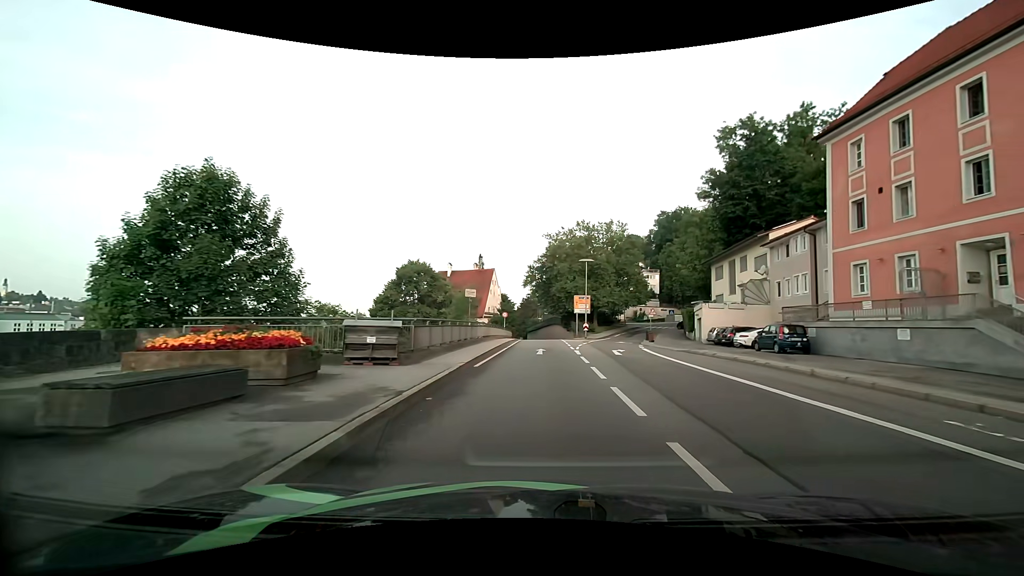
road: primary_link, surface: asphalt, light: Day
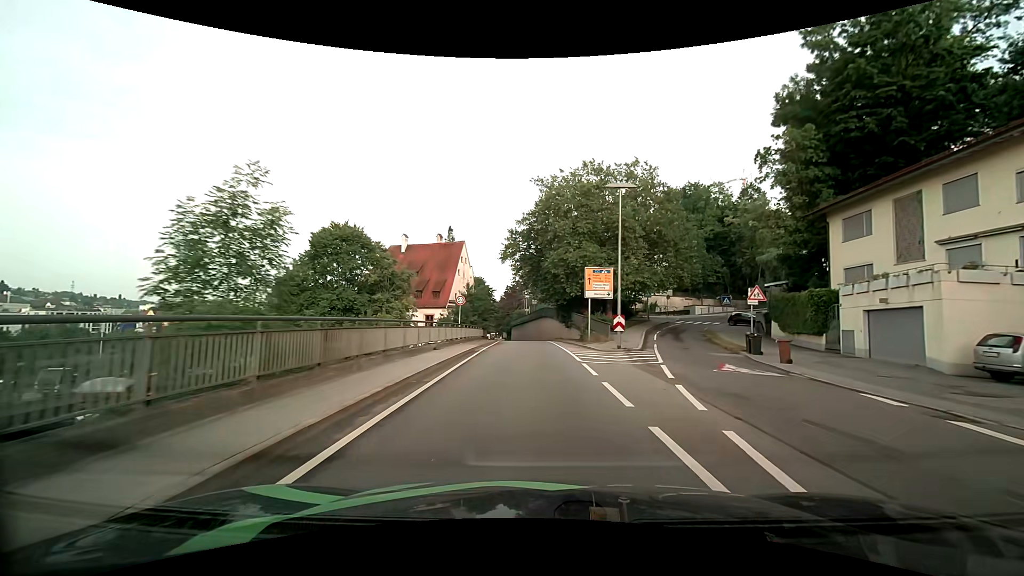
(+0.3, +26.9) m; +1°
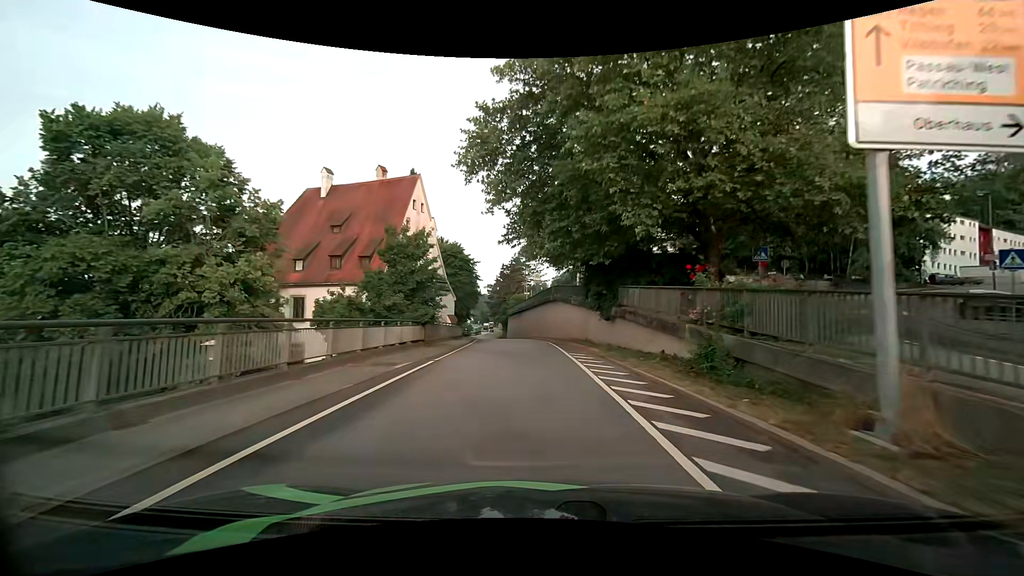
(-0.1, +29.3) m; -1°
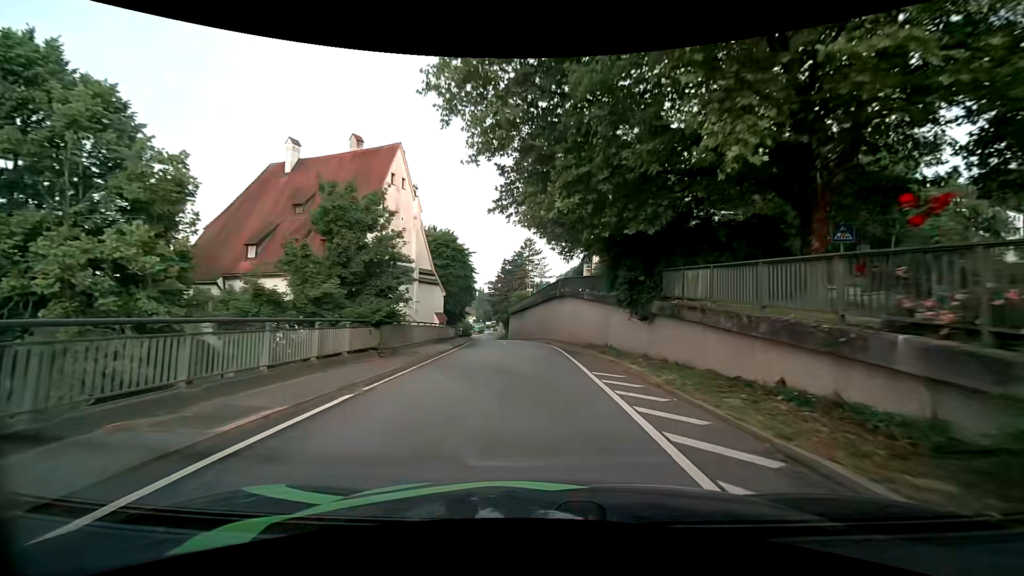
(0.0, +7.6) m; -1°
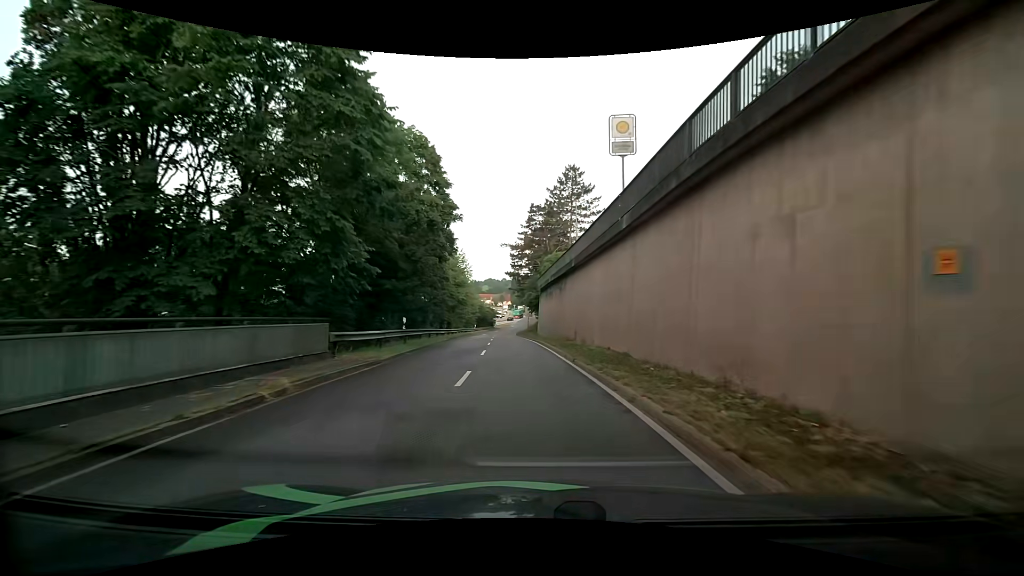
(-1.1, +38.4) m; -4°
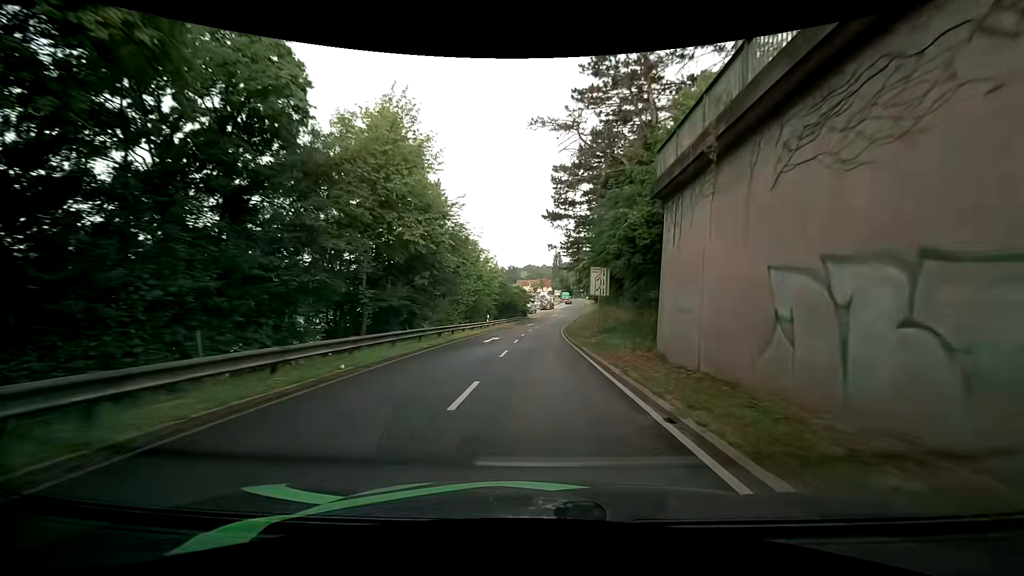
(-2.2, +38.8) m; -5°
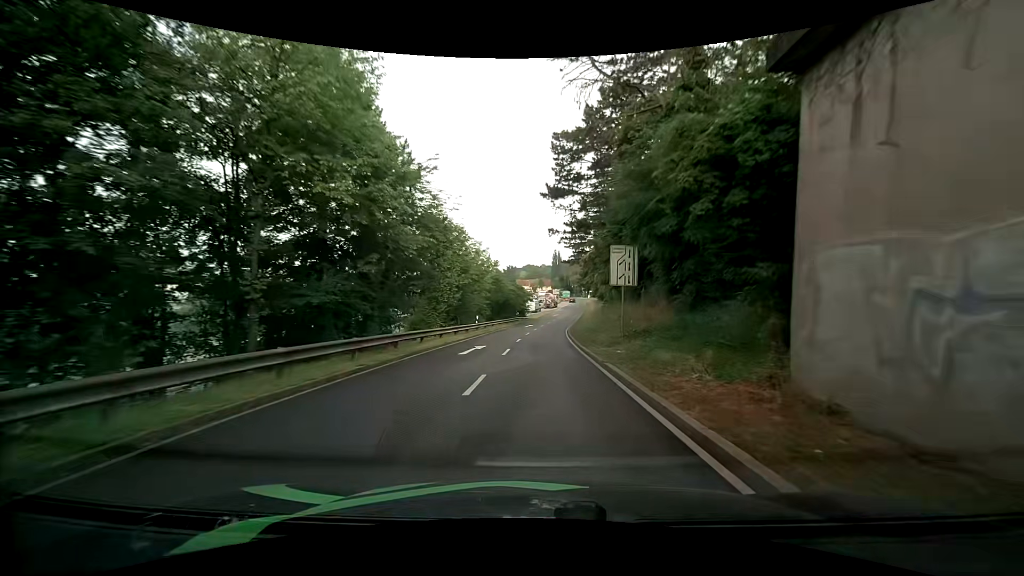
(0.0, +7.8) m; 0°
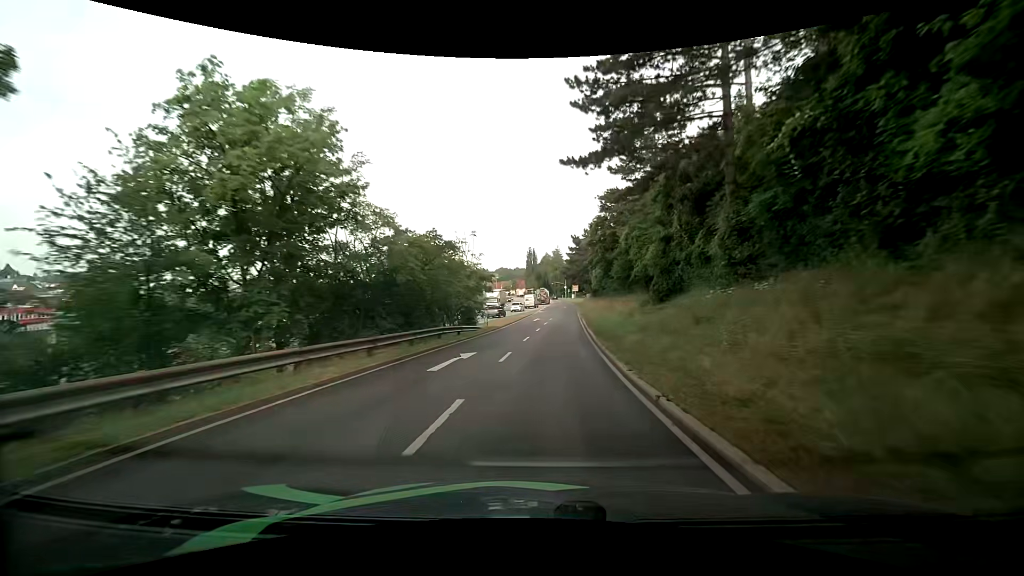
(+0.4, +39.4) m; +3°
(0, +10) (0, +20) (+1, +30) (+1, +40) (+2, +50) (+2, +60) (+3, +70) (+3, +80) (+4, +90) (+4, +100) m
